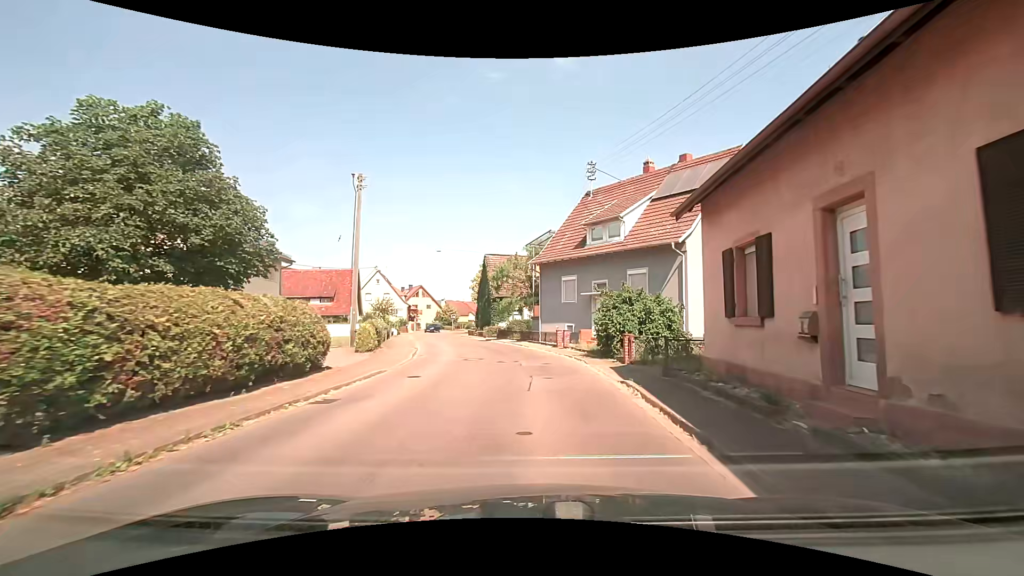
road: secondary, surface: asphalt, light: Day
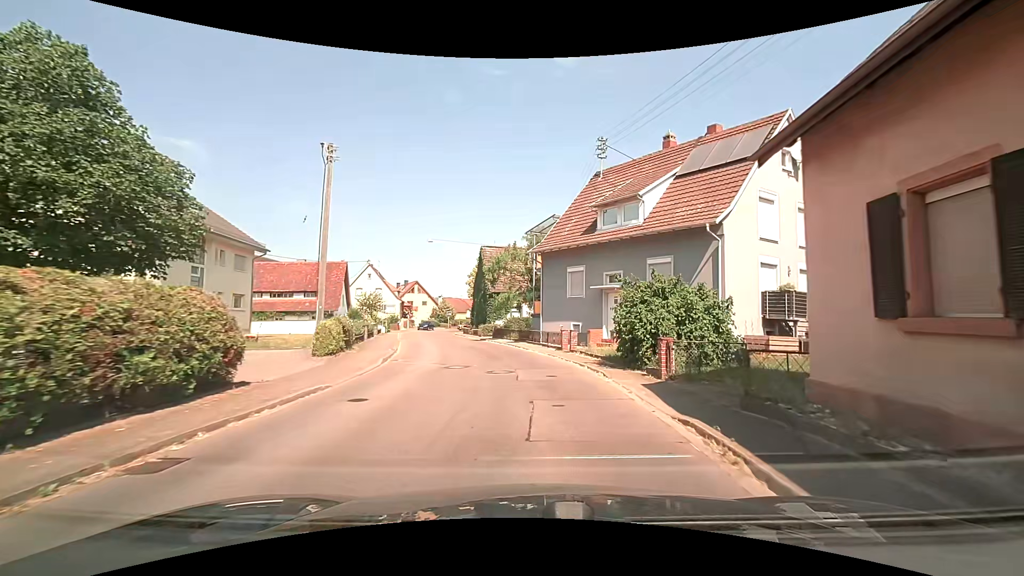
(0.0, +4.2) m; -1°
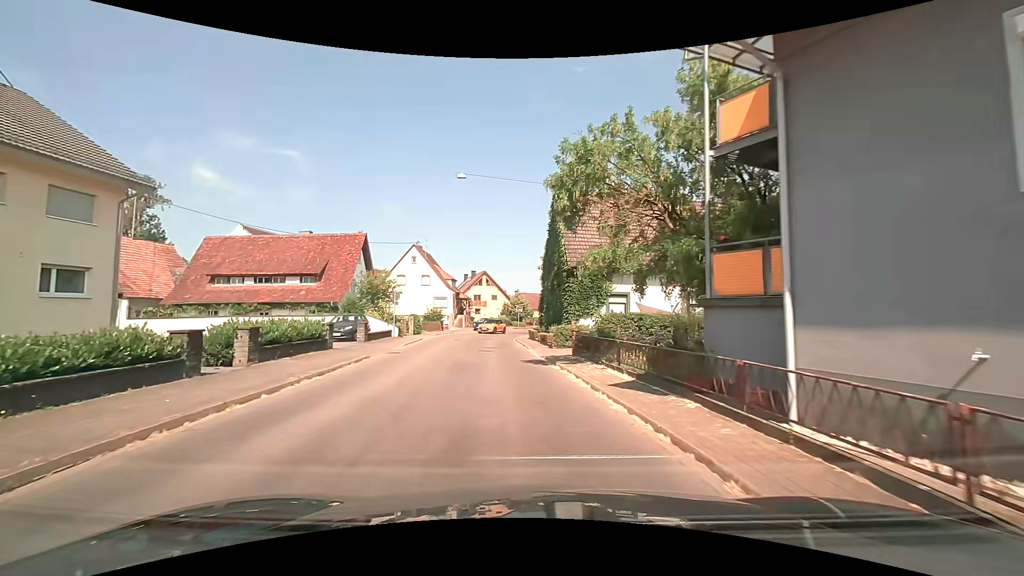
(-0.7, +20.7) m; -9°
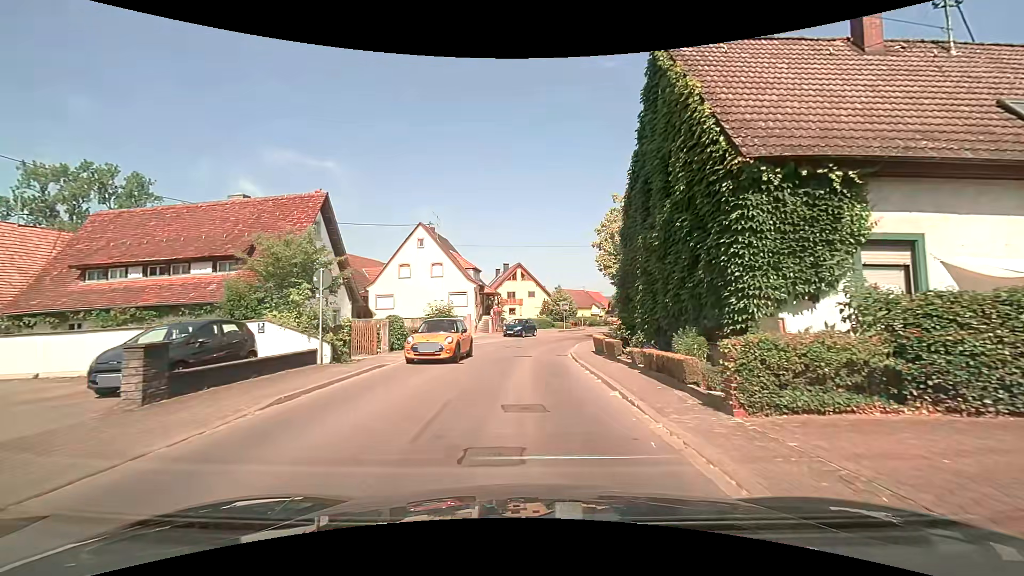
(-0.8, +16.4) m; -4°
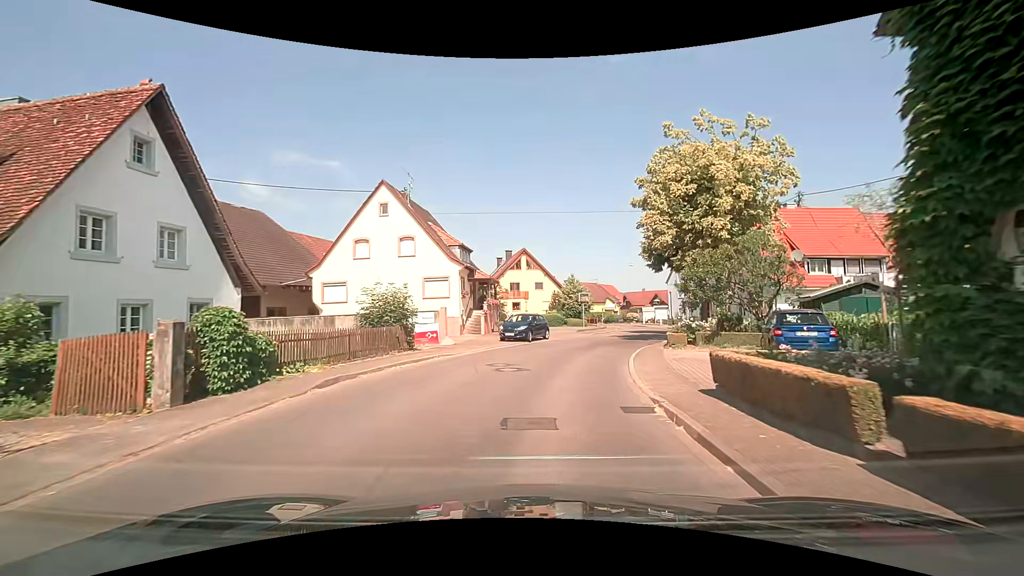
(+0.1, +13.0) m; -1°
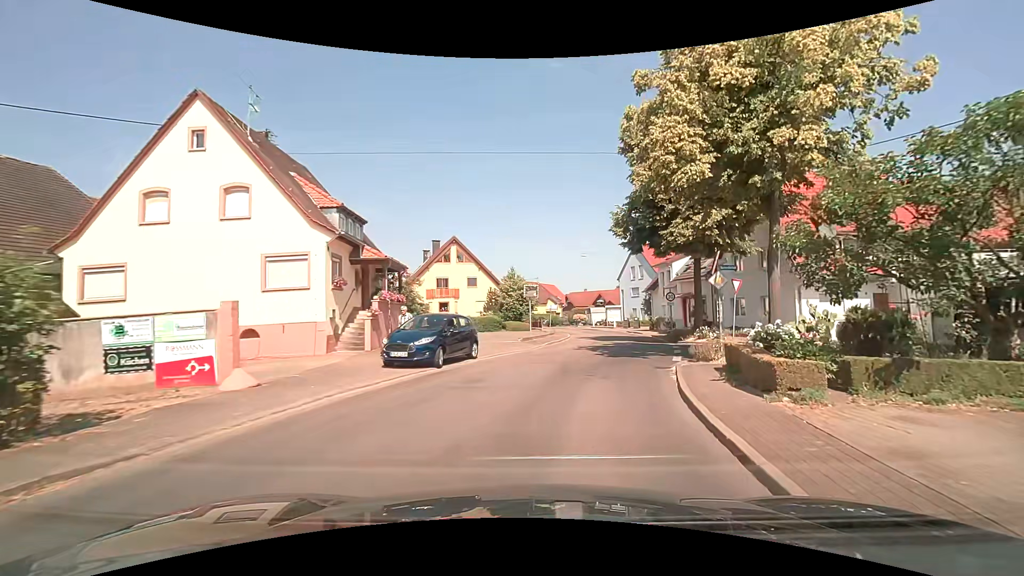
(+0.5, +12.1) m; +8°
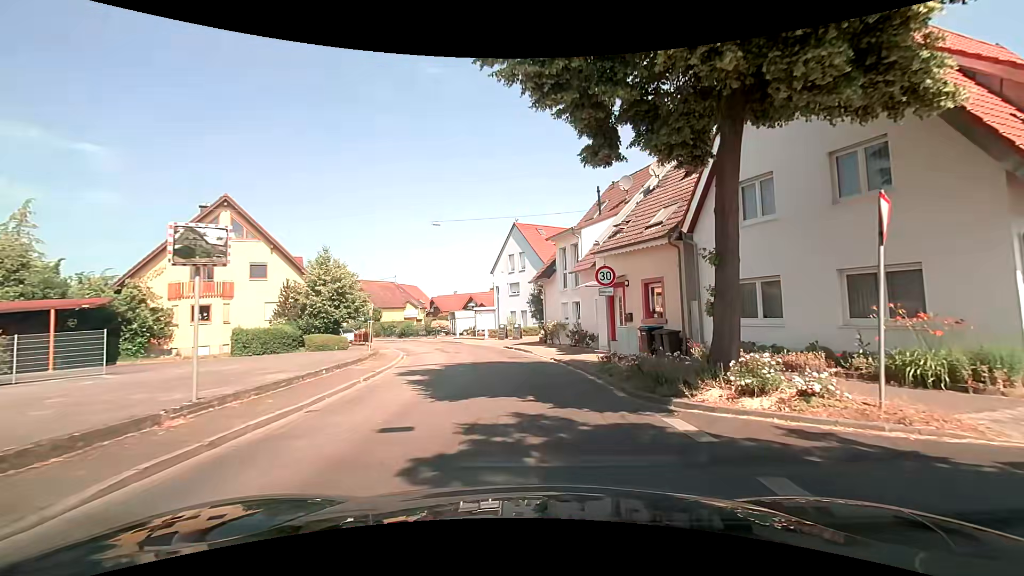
(+3.1, +19.2) m; +14°
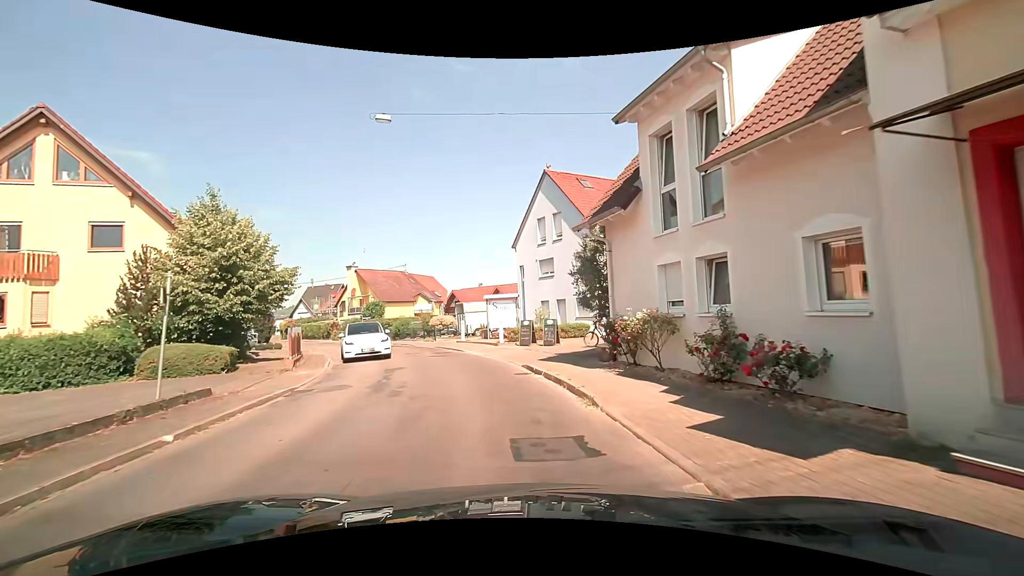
(-0.2, +15.8) m; -4°
(-1, +10) (-3, +20) (-6, +29) (-11, +38) (-16, +46) (-22, +55) (-27, +63) (-33, +71) (-39, +79) (-45, +88) m
